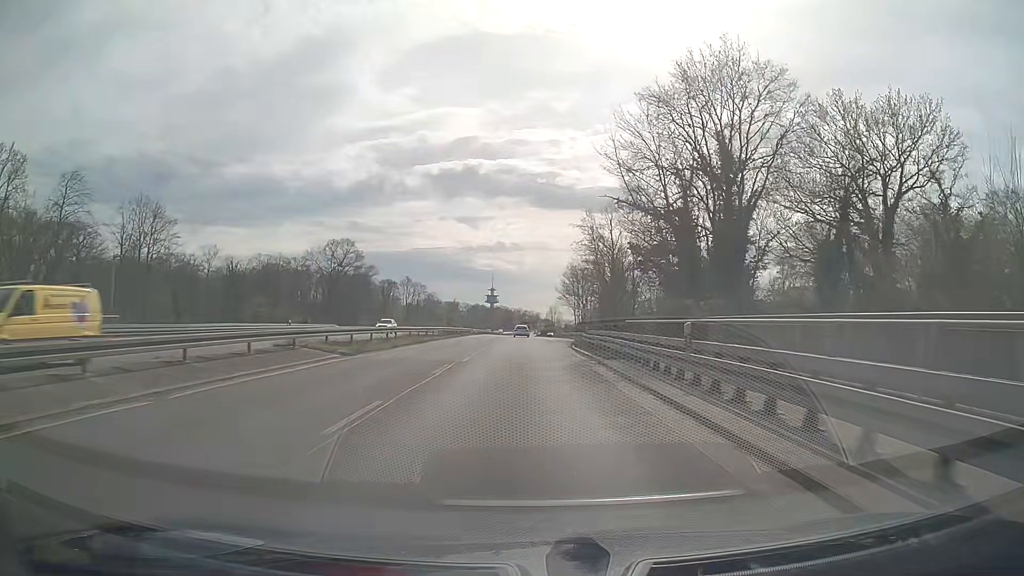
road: trunk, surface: asphalt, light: Day
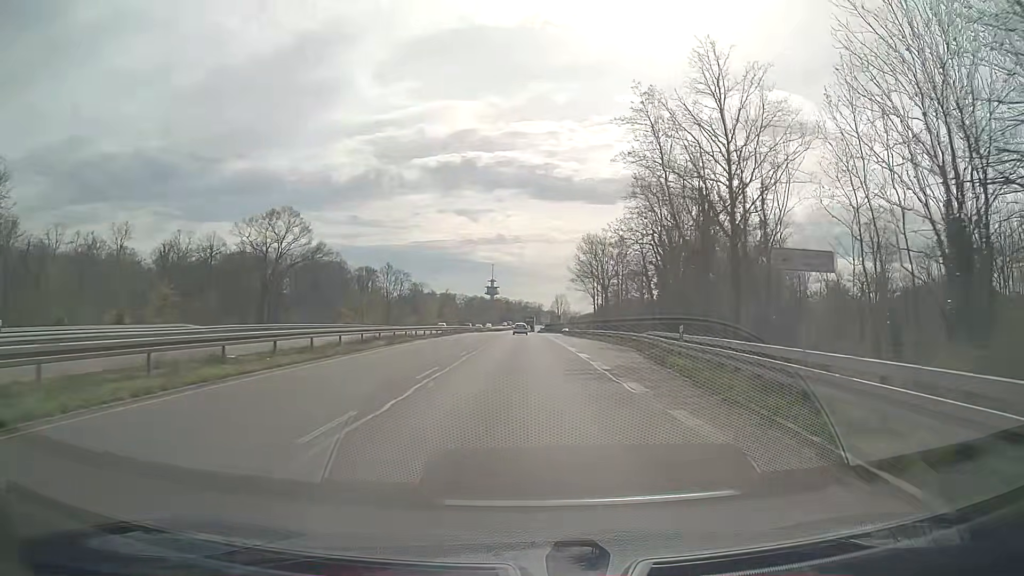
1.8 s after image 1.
(-0.1, +37.5) m; +1°
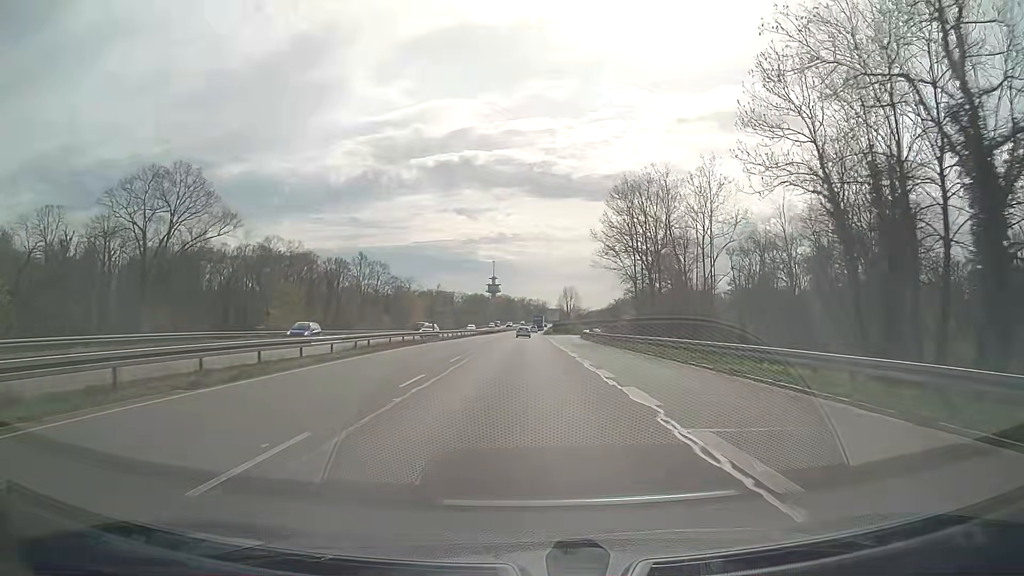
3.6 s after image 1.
(-0.5, +37.6) m; -1°
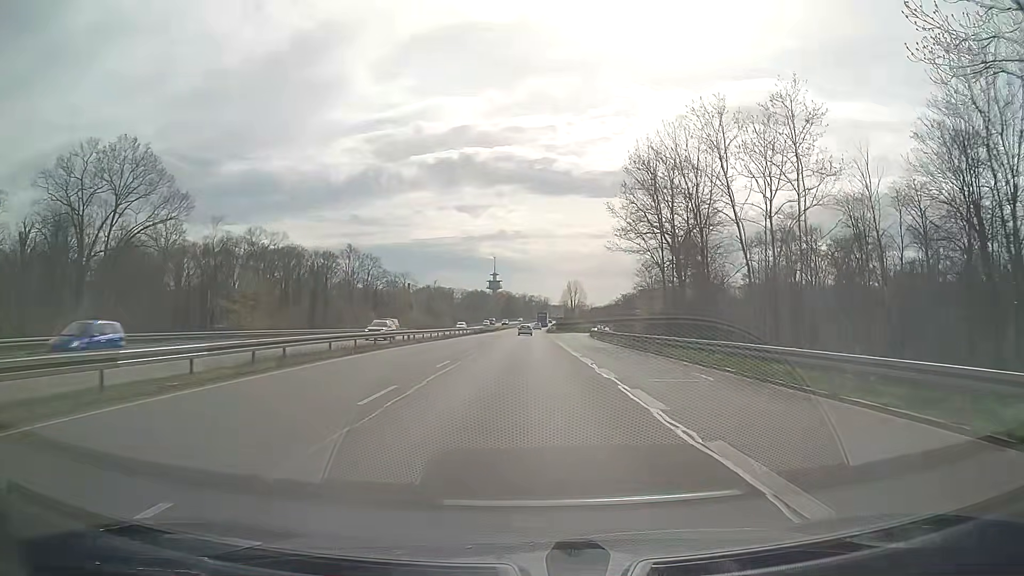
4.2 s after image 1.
(0.0, +12.5) m; 0°
